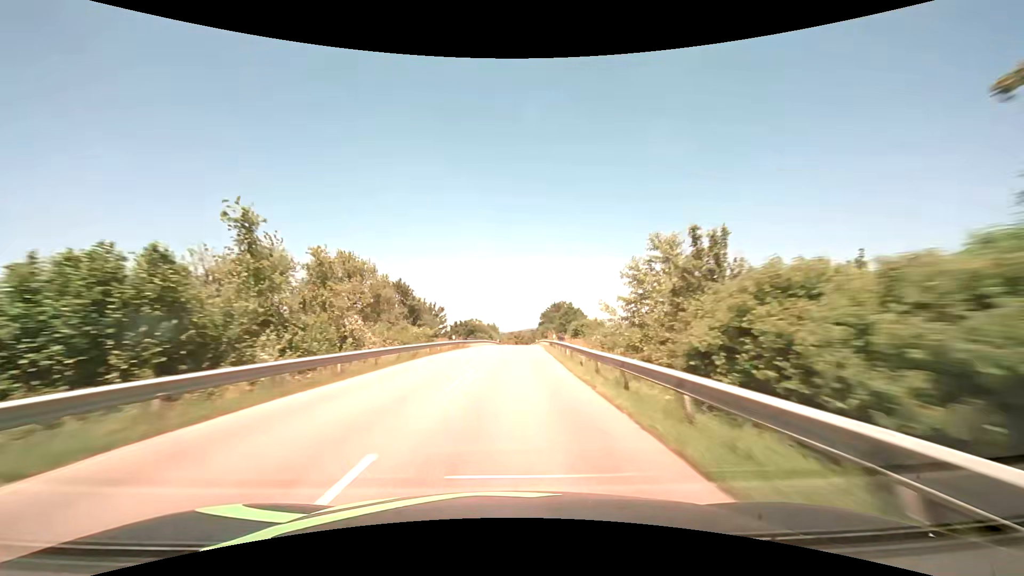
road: secondary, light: Day
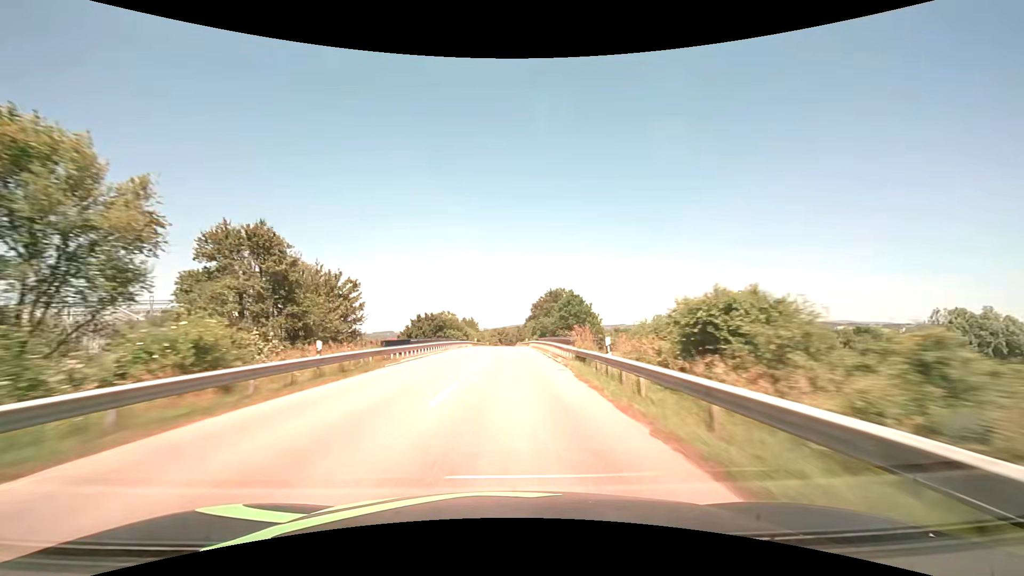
(+0.6, +28.5) m; +2°
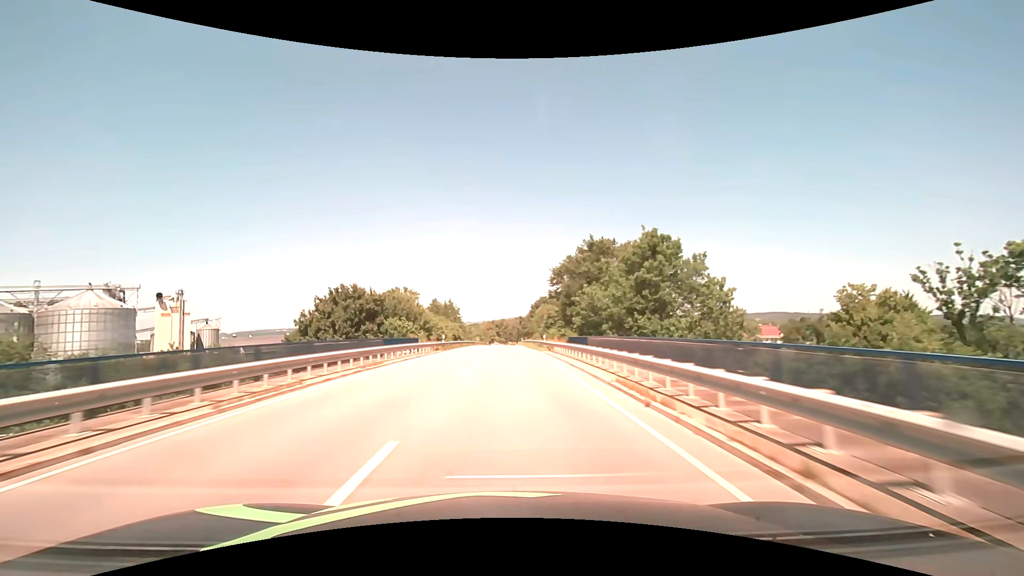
(+0.1, +43.0) m; 0°
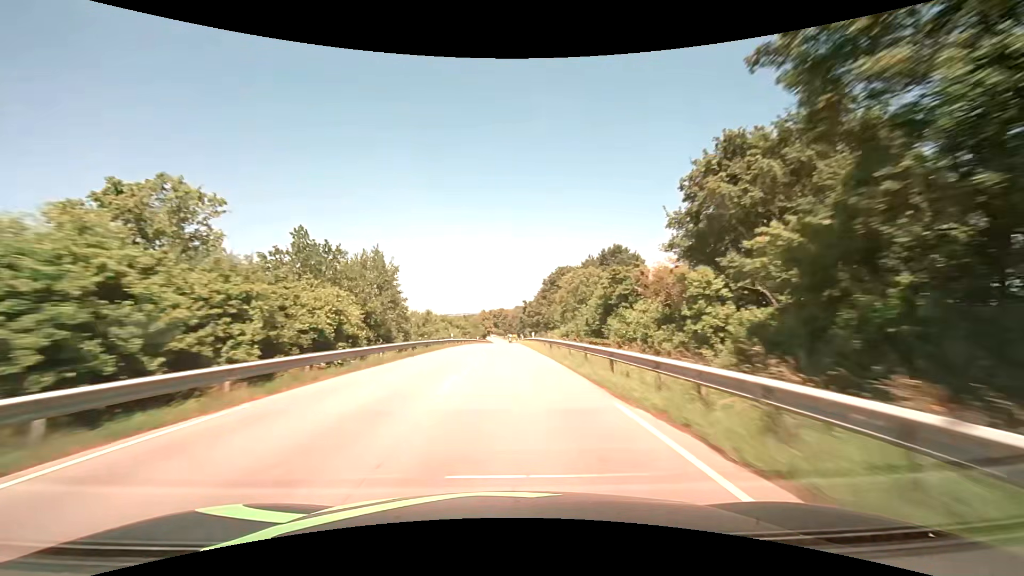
(+0.1, +42.1) m; 0°
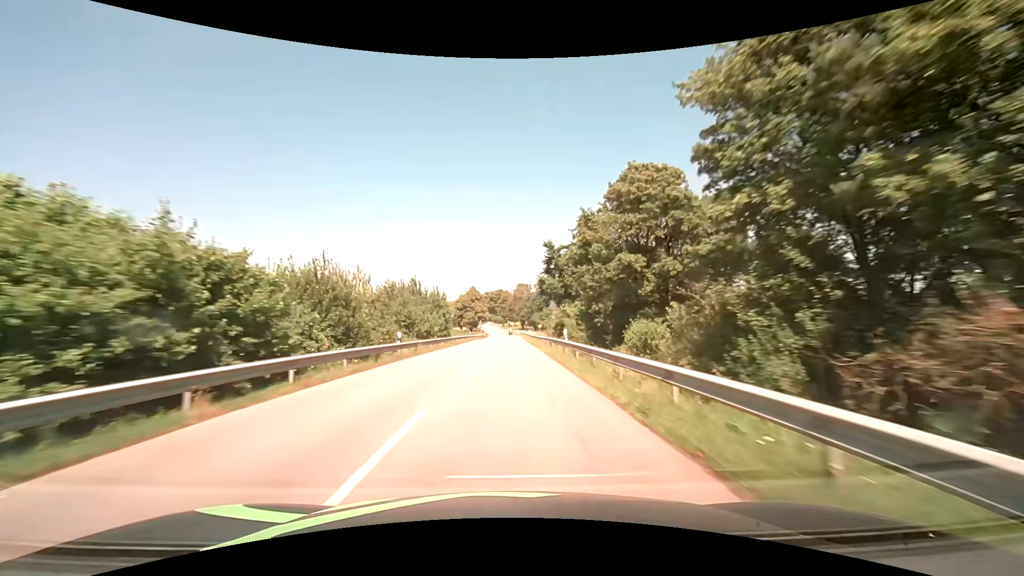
(-0.1, +65.4) m; 0°
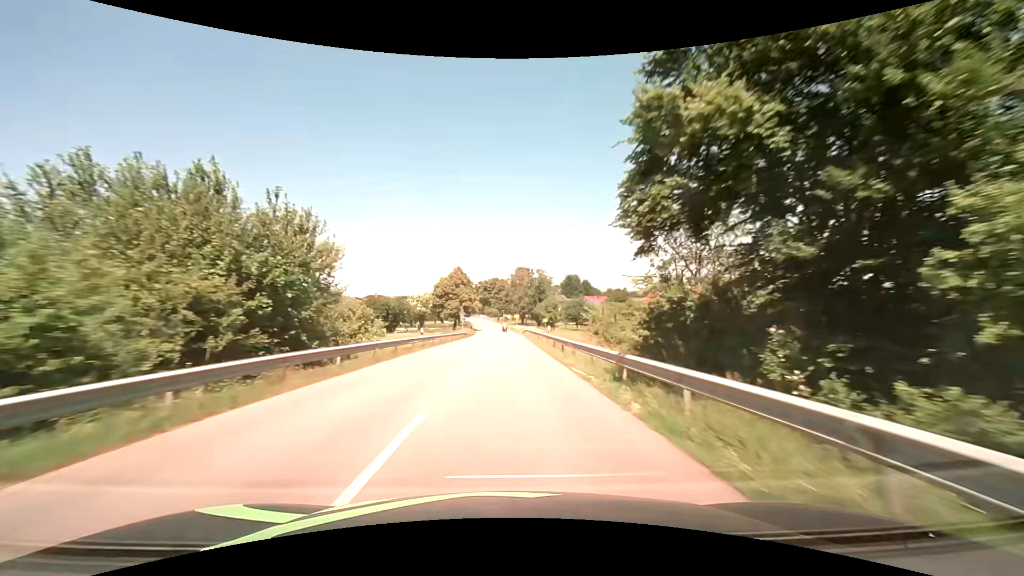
(+0.1, +36.3) m; 0°
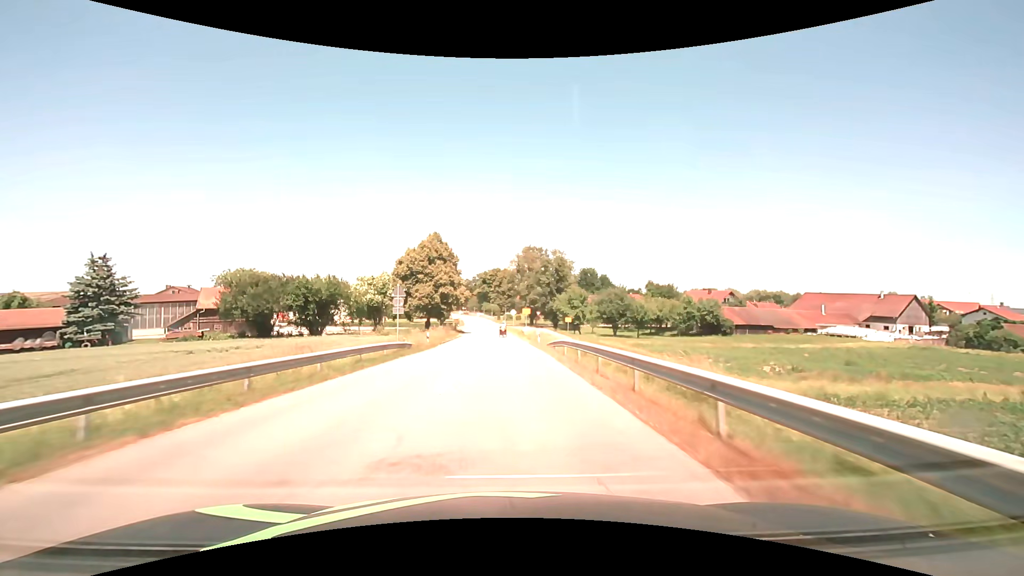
(-0.1, +40.8) m; 0°
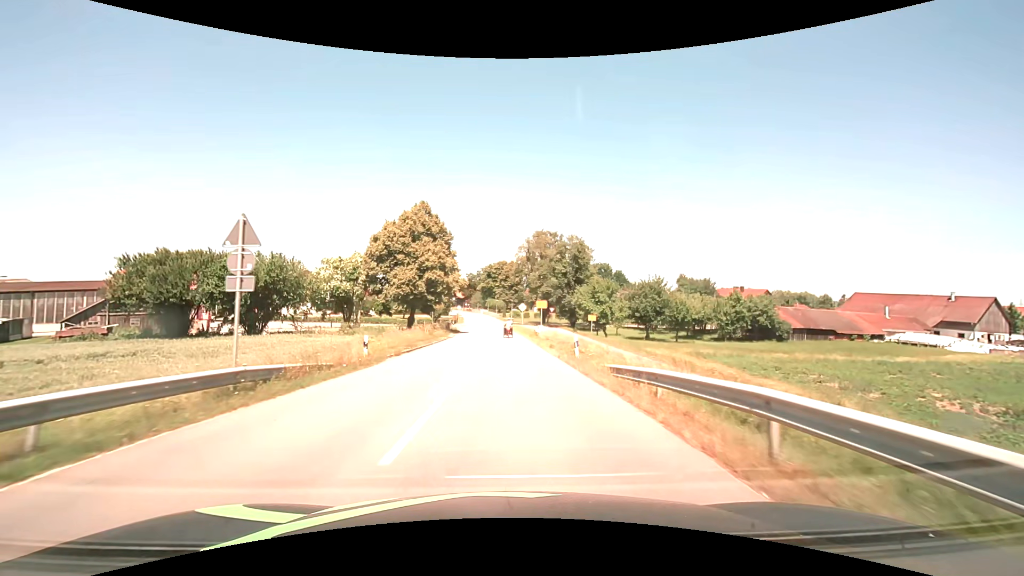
(-0.1, +16.5) m; 0°
(0, +10) (0, +20) (-1, +30) (-1, +40) (-1, +50) (-1, +60) (-2, +70) (-2, +80) (-3, +90) (-4, +100) m
